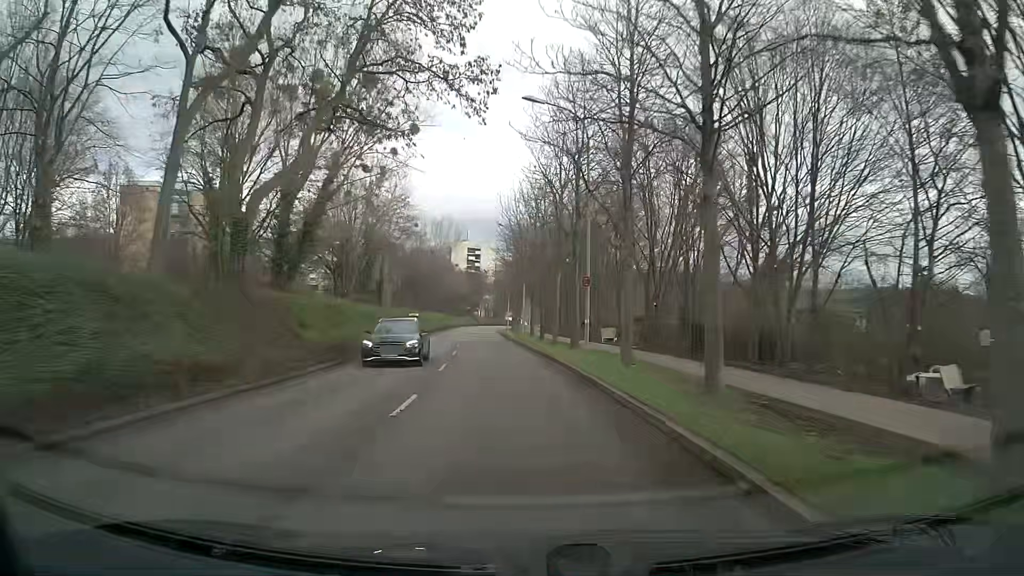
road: tertiary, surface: asphalt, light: Day
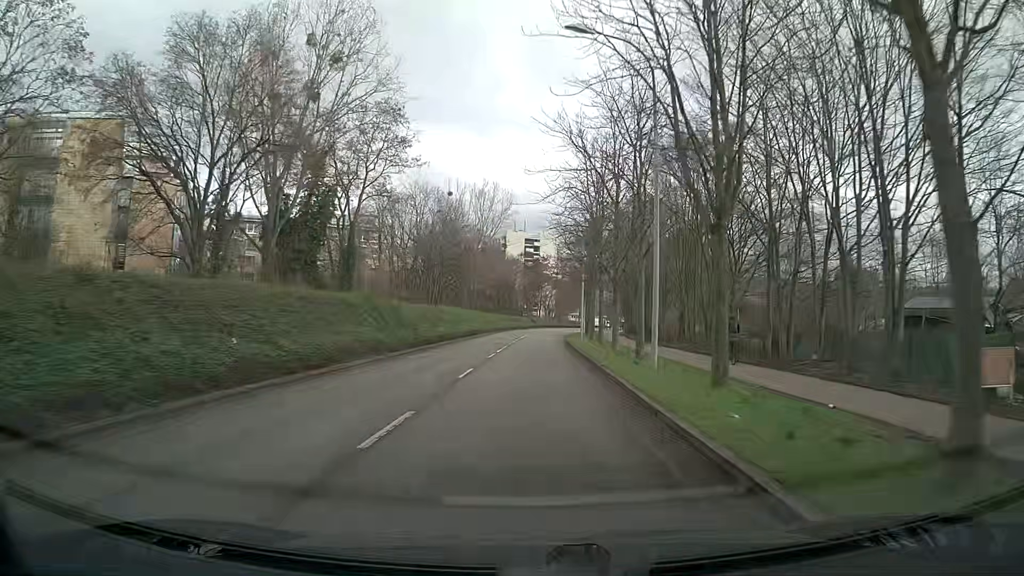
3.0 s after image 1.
(-1.7, +38.7) m; -5°
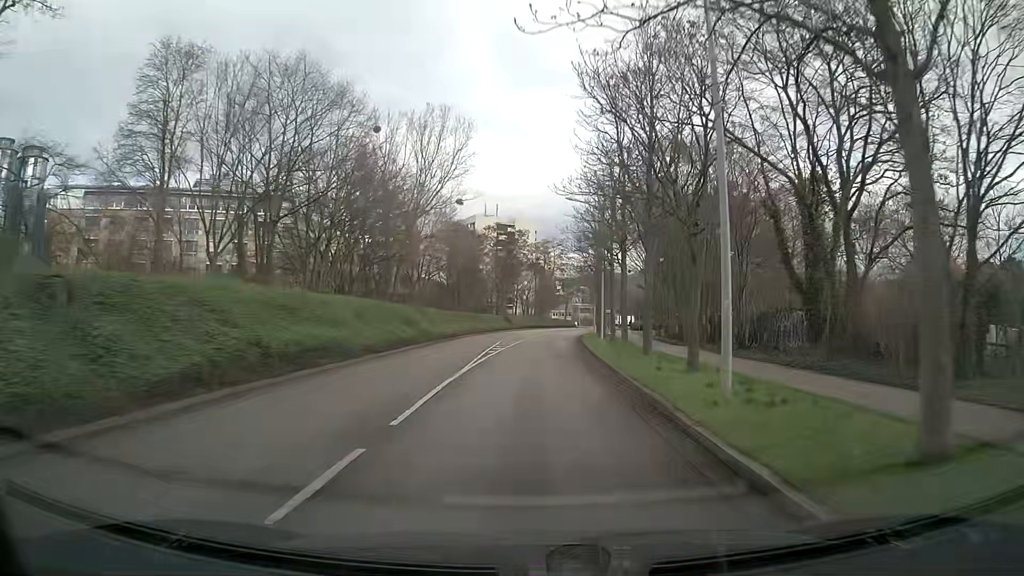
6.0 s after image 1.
(+0.3, +39.0) m; +2°
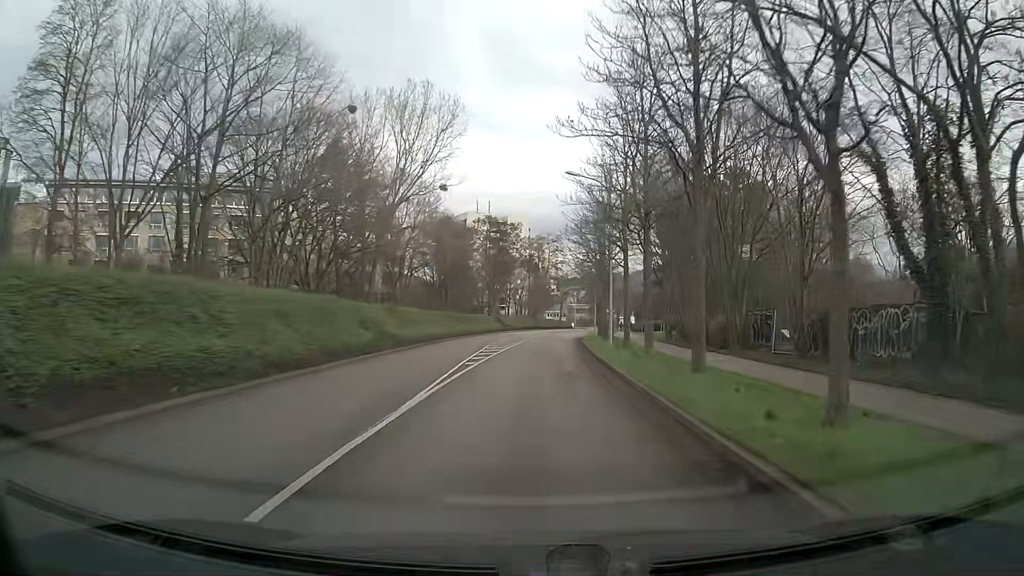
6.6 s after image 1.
(0.0, +7.7) m; +1°
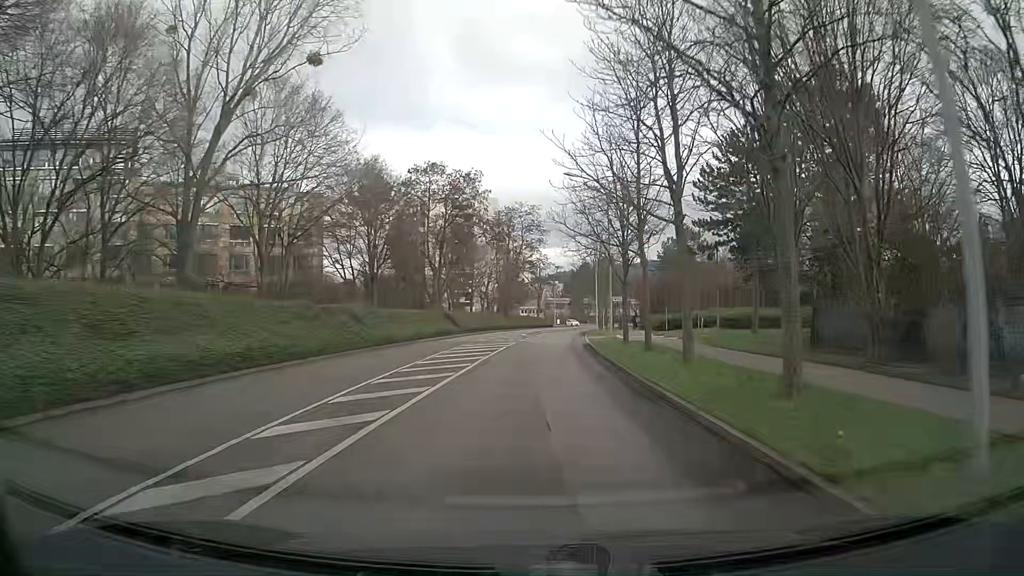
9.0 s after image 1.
(+0.6, +30.4) m; +2°
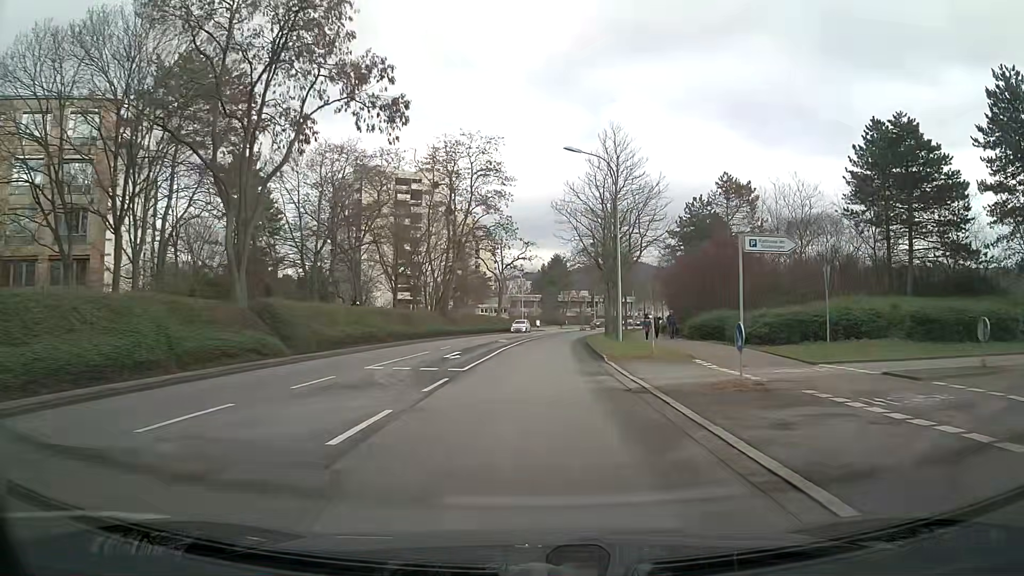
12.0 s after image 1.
(+1.0, +37.5) m; +3°
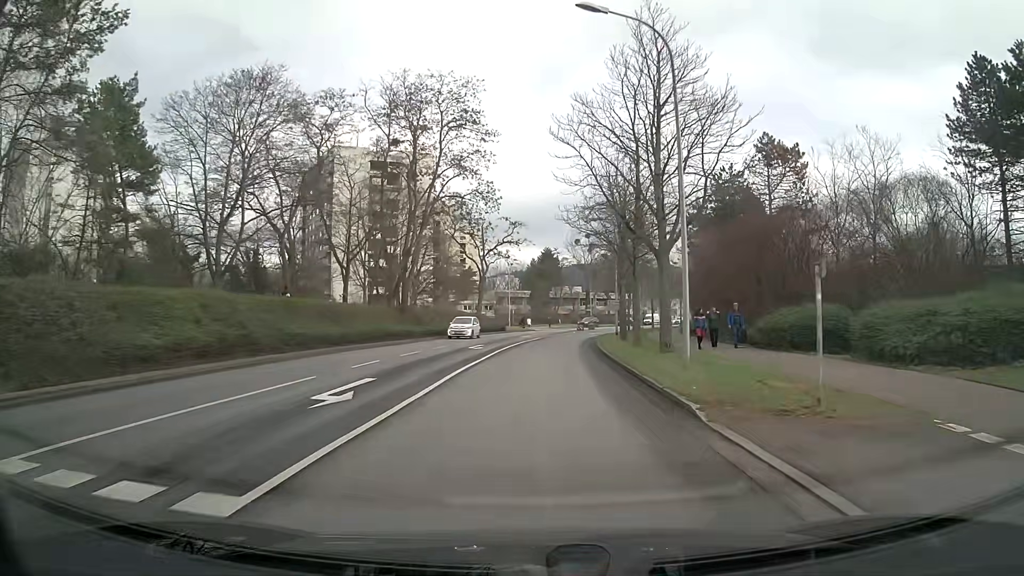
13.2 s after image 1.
(0.0, +14.9) m; +1°
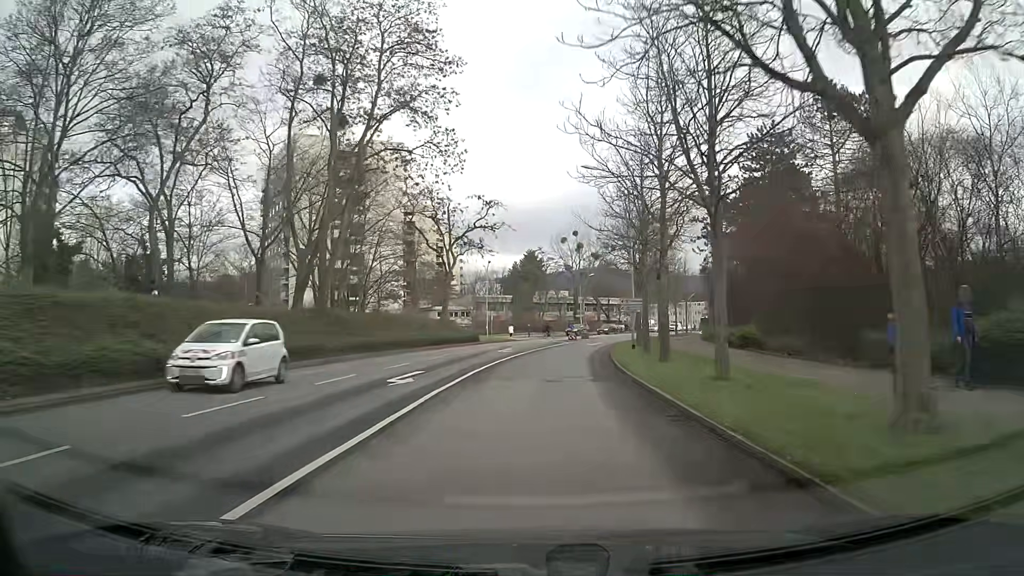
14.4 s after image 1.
(+0.1, +14.8) m; +1°
(0, +10) (+1, +20) (+1, +30) (+3, +40) (+4, +50) (+6, +60) (+9, +69) (+11, +79) (+14, +88) (+18, +98) m
